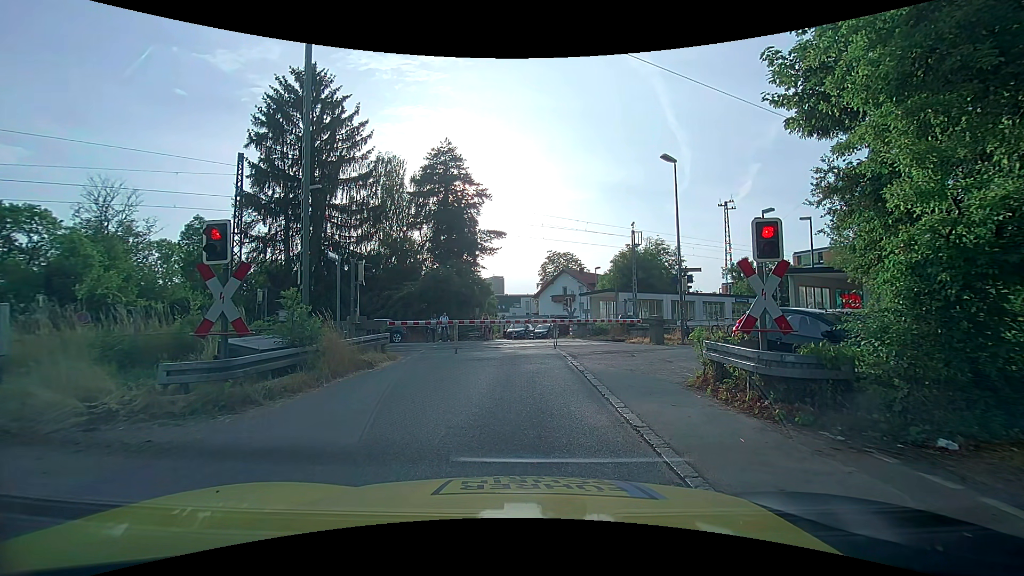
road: unclassified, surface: asphalt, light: Day
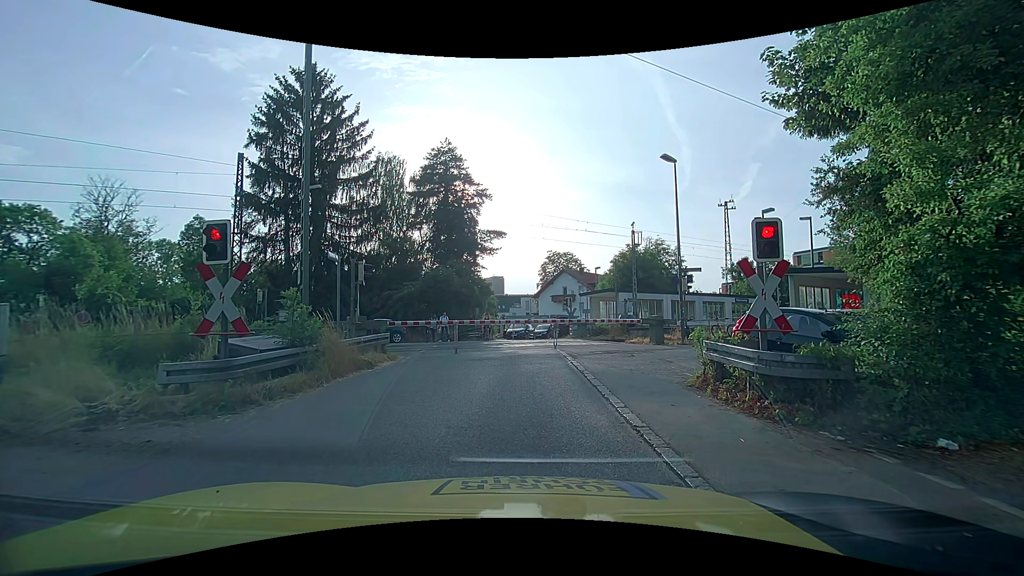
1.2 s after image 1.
(0.0, 0.0) m; 0°
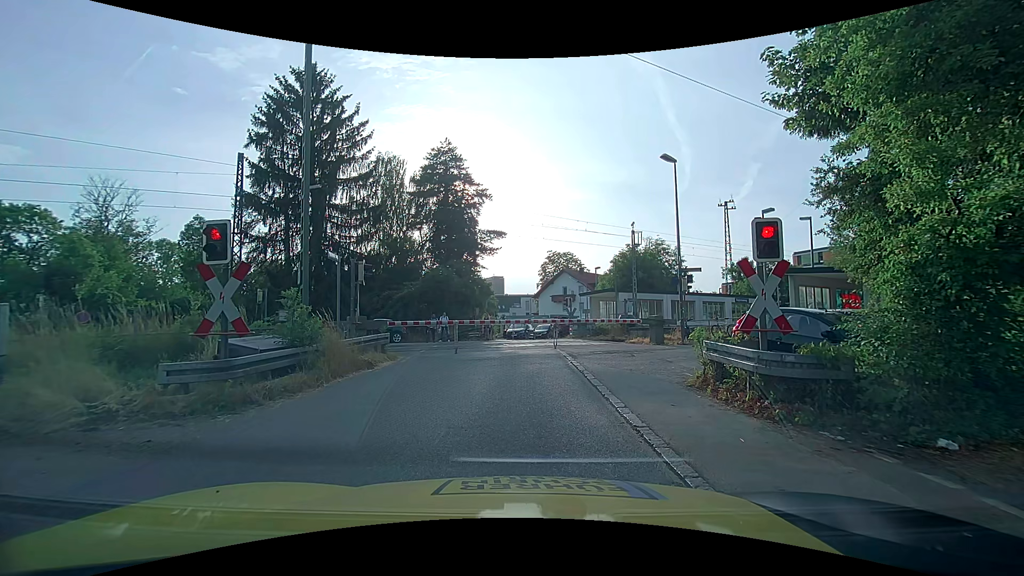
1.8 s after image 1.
(0.0, 0.0) m; 0°
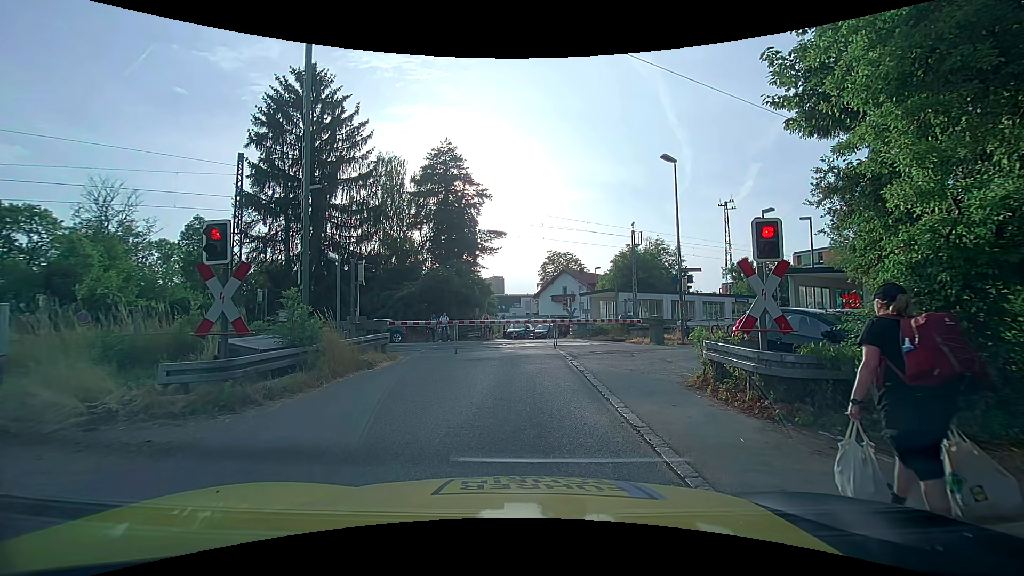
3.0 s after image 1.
(0.0, 0.0) m; 0°
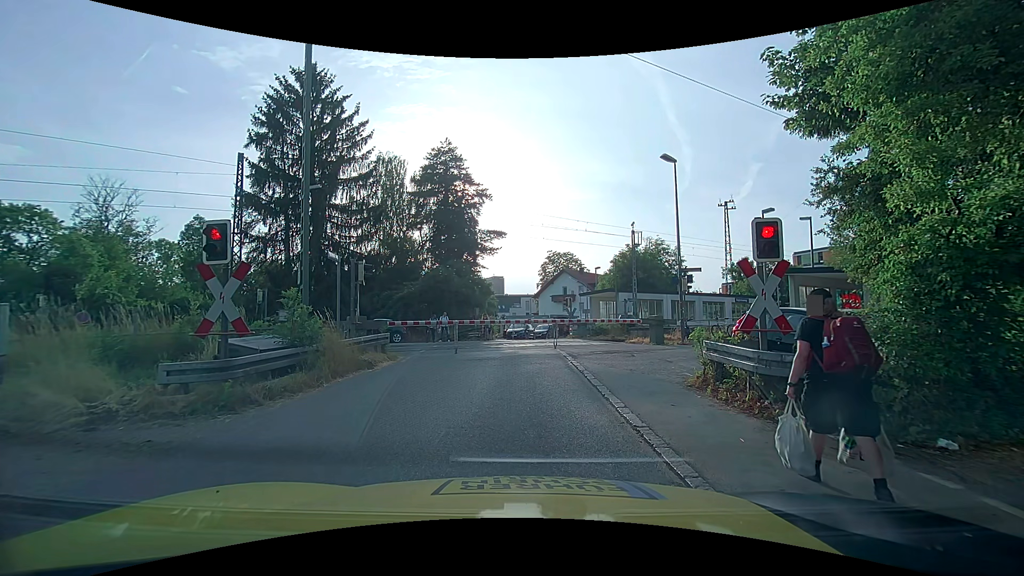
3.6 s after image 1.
(0.0, 0.0) m; 0°
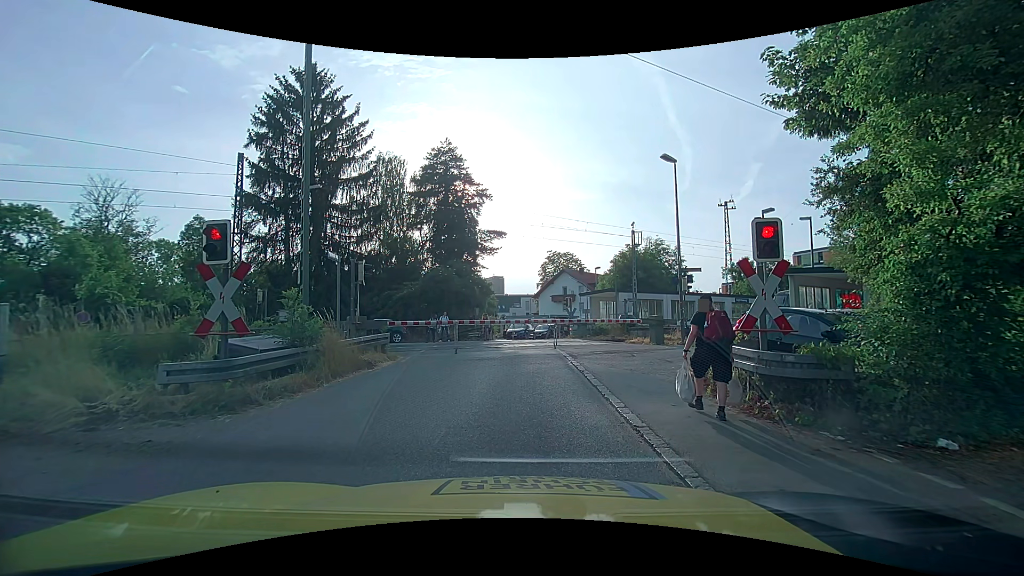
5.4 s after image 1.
(0.0, 0.0) m; 0°
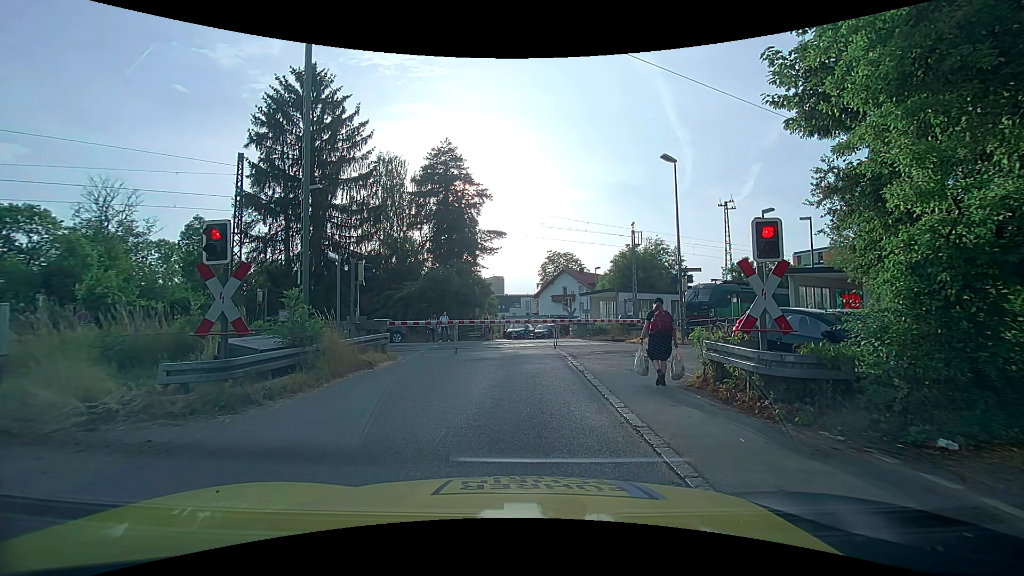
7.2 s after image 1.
(0.0, 0.0) m; 0°
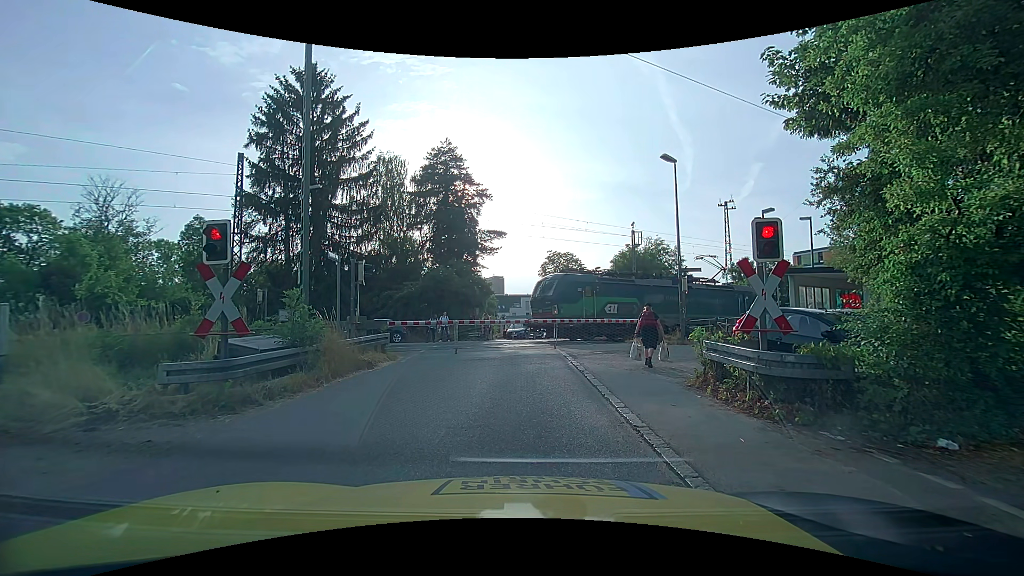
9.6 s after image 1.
(0.0, 0.0) m; 0°
